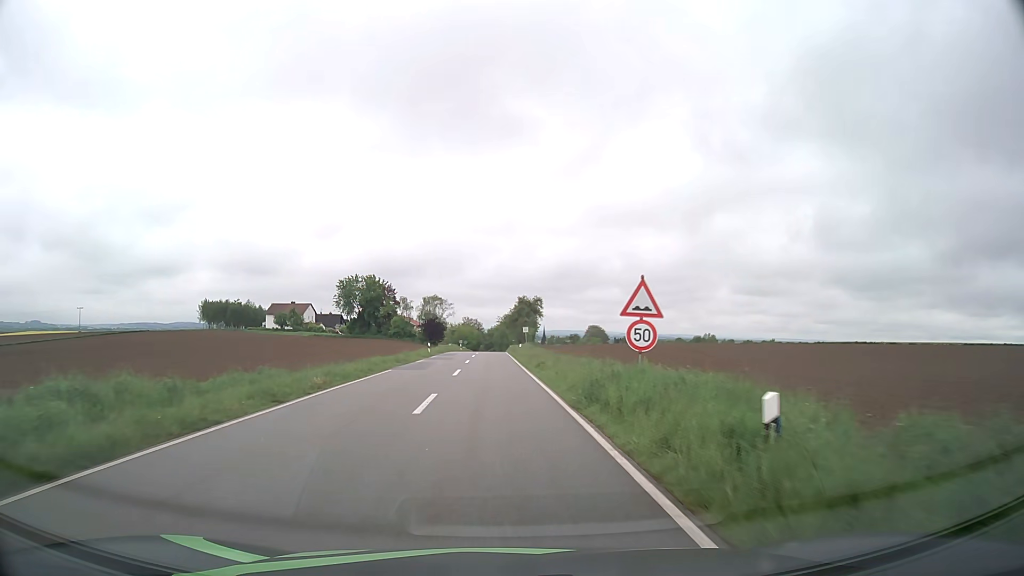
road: tertiary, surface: asphalt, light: Day
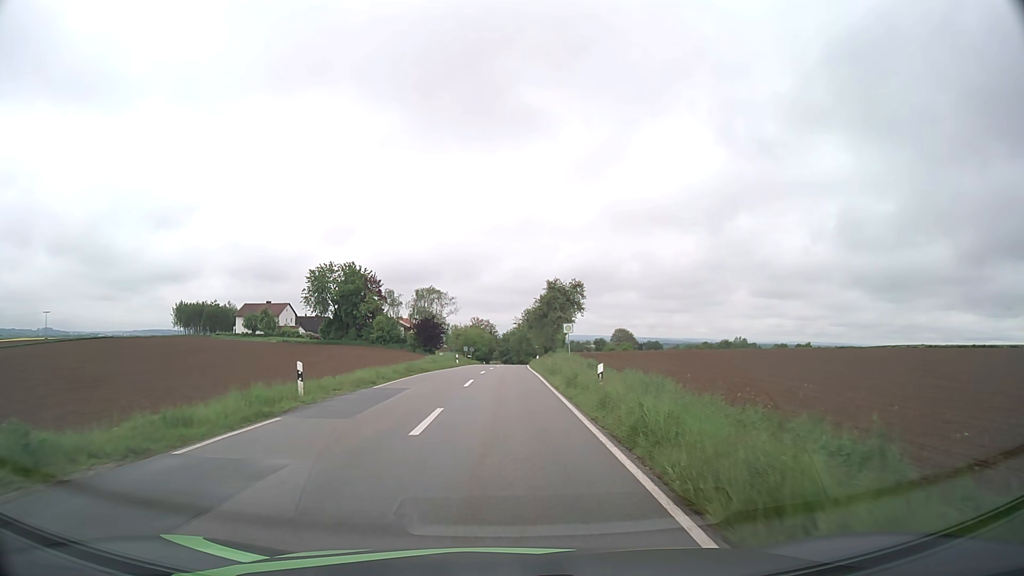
(-0.7, +37.0) m; -1°
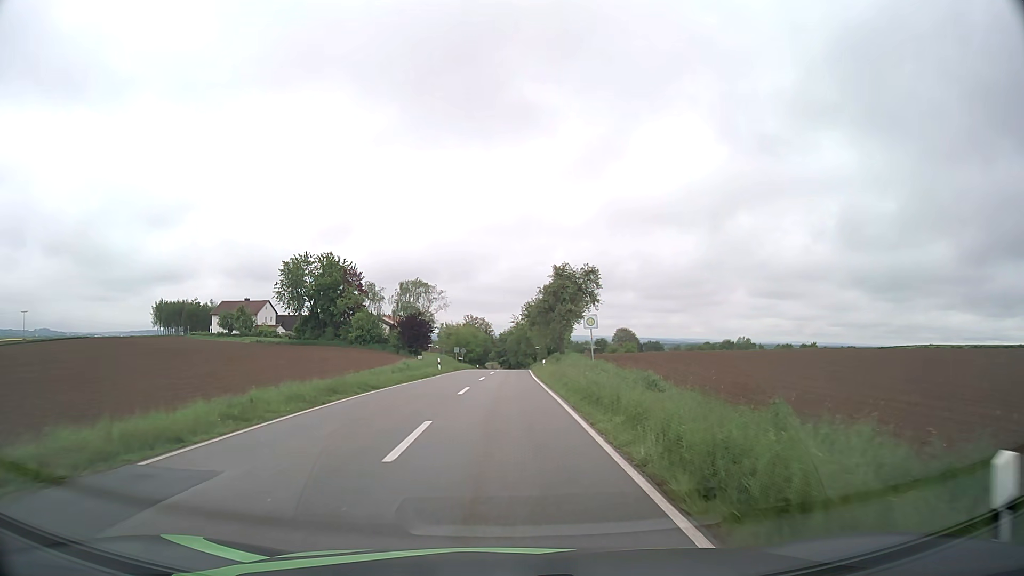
(0.0, +13.9) m; 0°
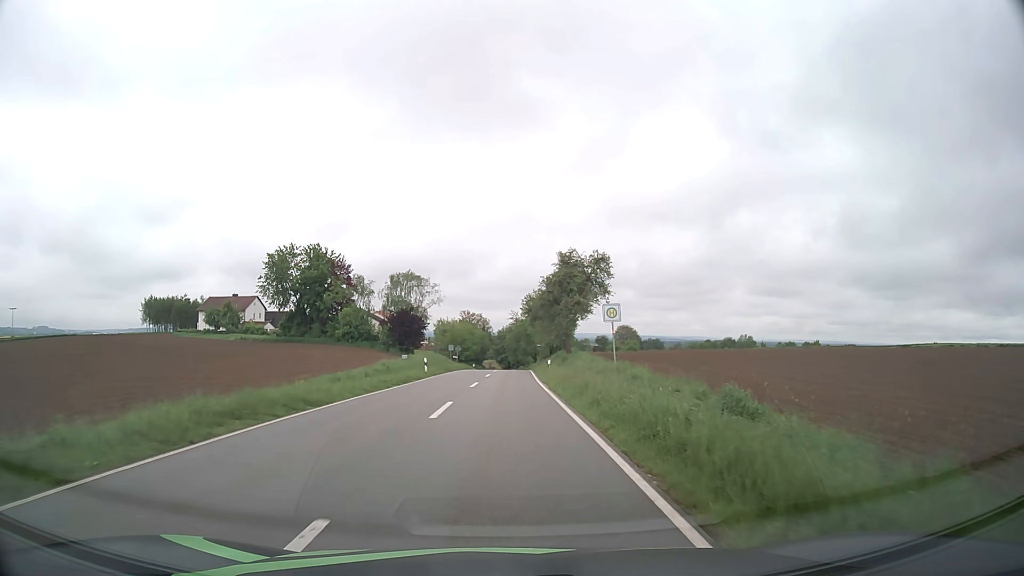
(0.0, +7.0) m; 0°
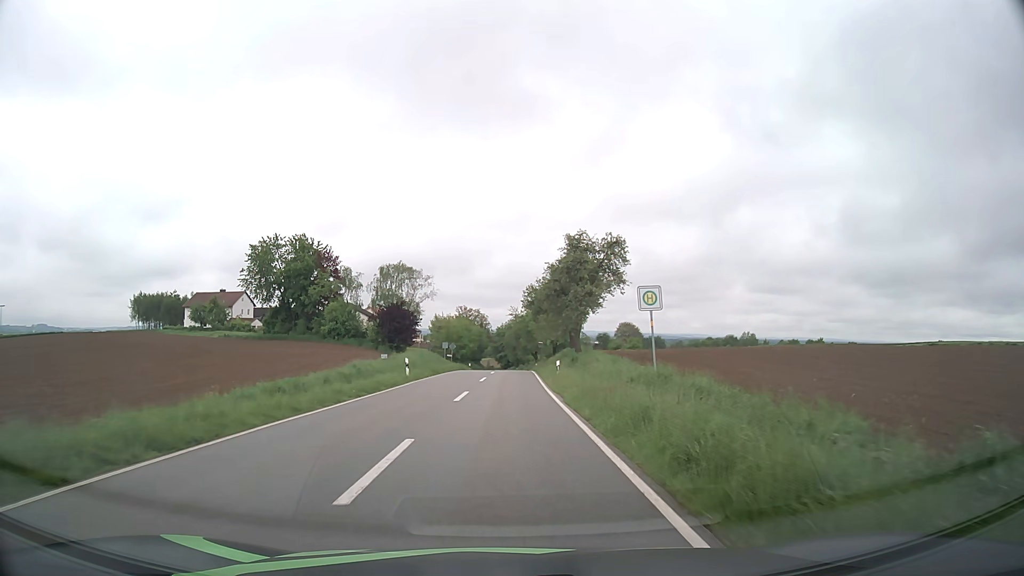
(0.0, +7.1) m; 0°
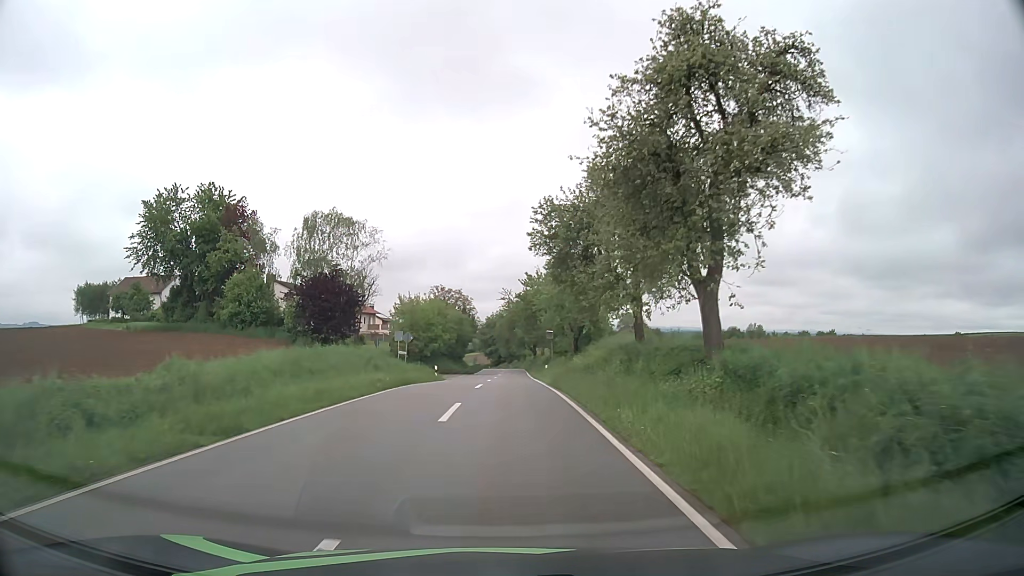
(+0.1, +29.6) m; +1°
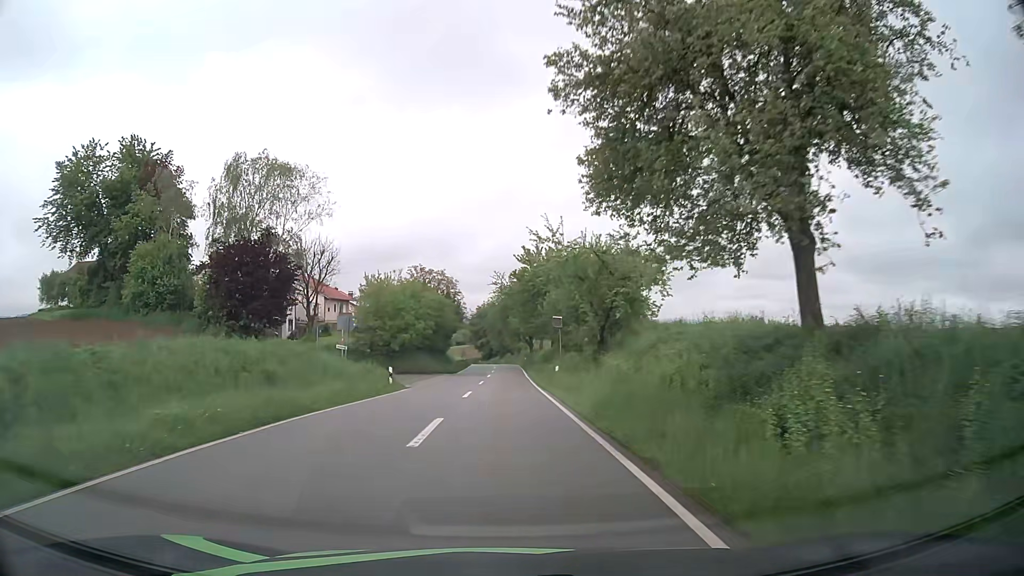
(+0.1, +15.0) m; 0°
